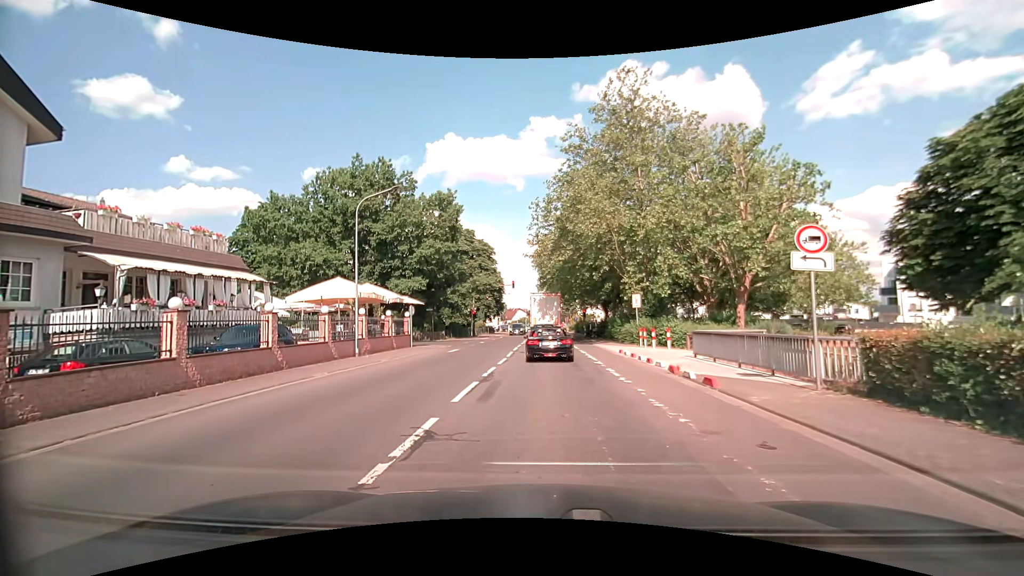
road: secondary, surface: asphalt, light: Day
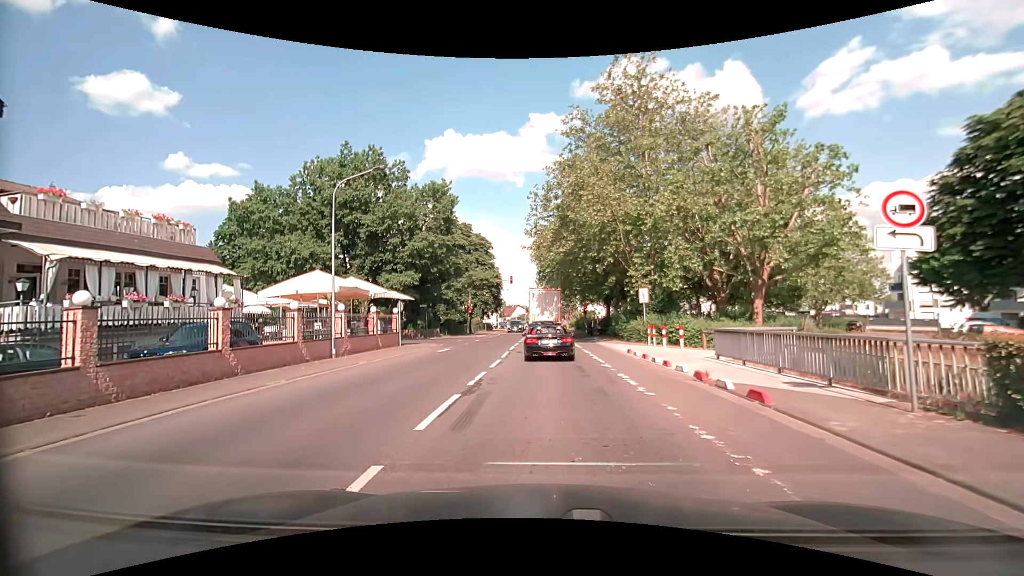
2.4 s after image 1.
(0.0, +2.4) m; 0°
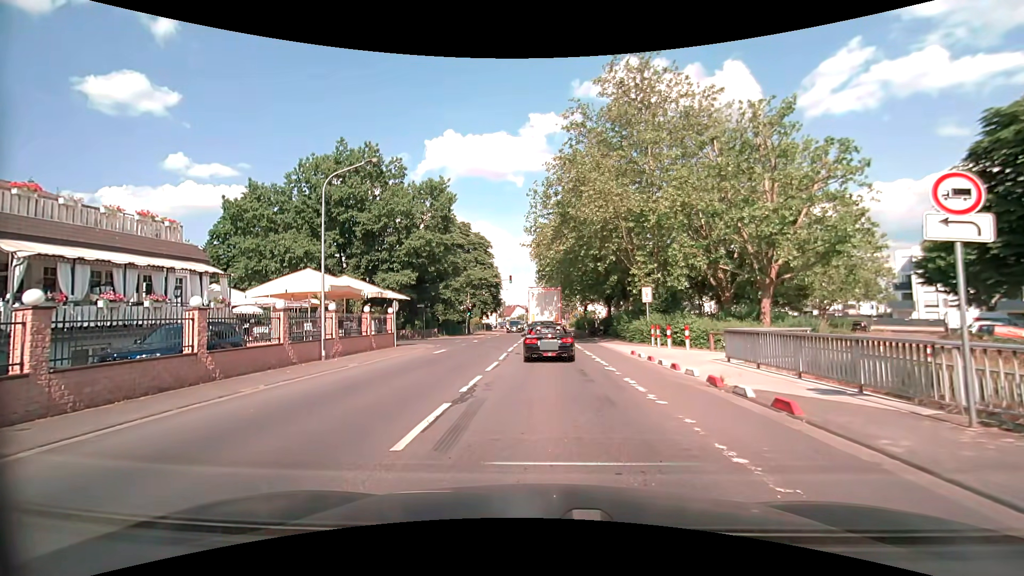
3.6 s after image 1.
(0.0, +1.0) m; 0°
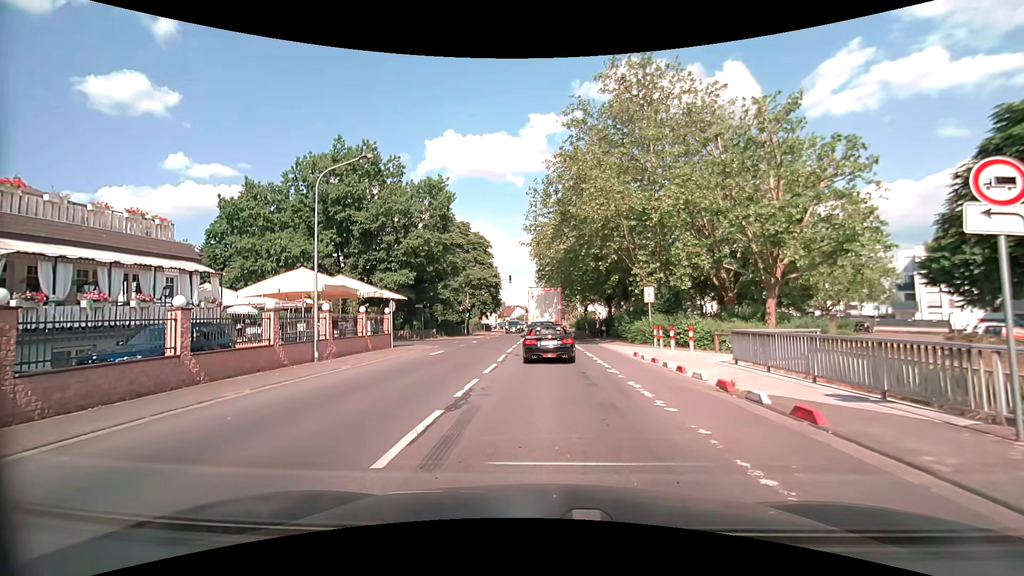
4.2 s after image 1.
(0.0, +0.6) m; 0°
